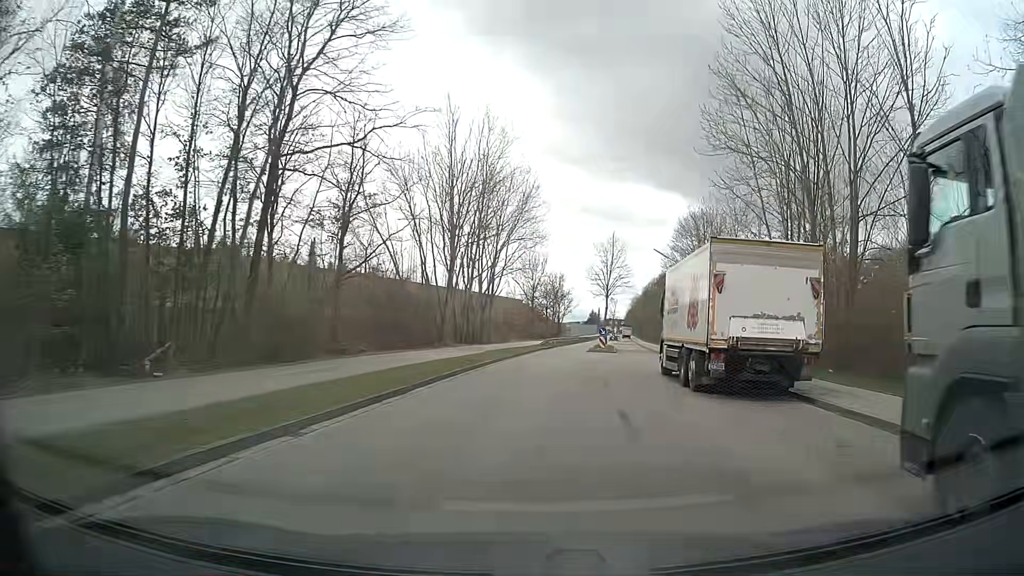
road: tertiary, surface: asphalt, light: Day
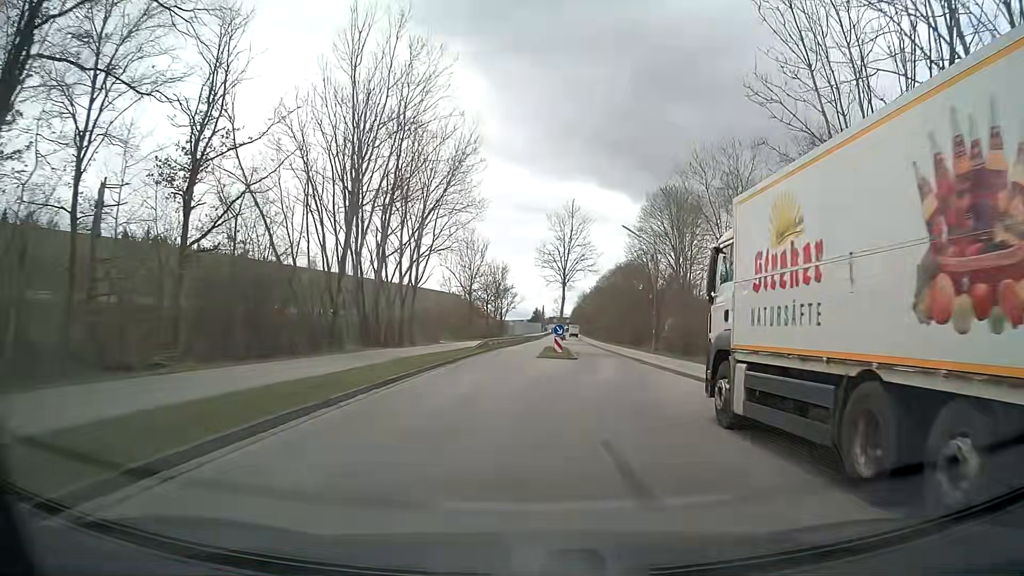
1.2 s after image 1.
(+0.6, +12.3) m; +4°
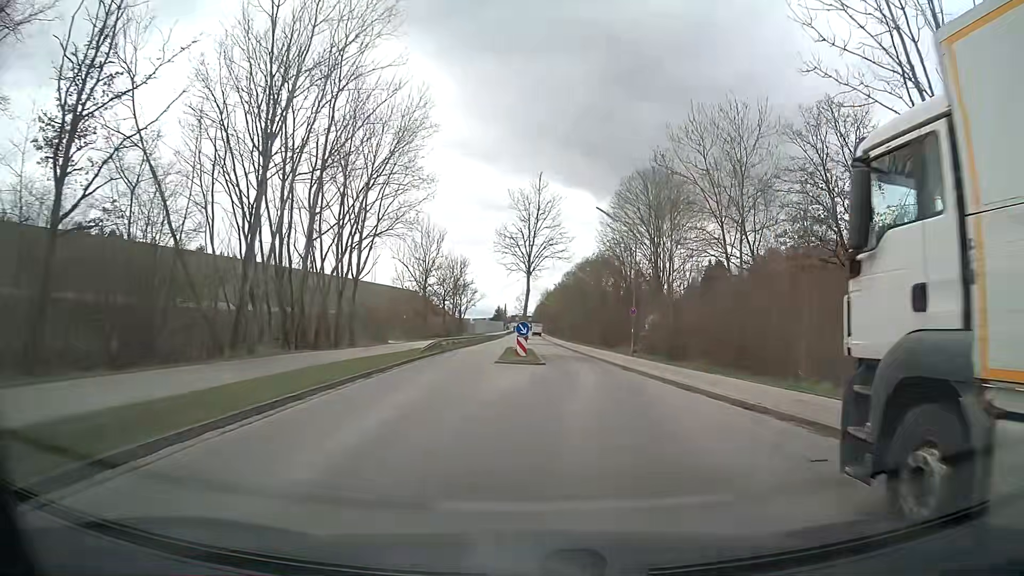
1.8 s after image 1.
(+0.2, +6.3) m; +3°
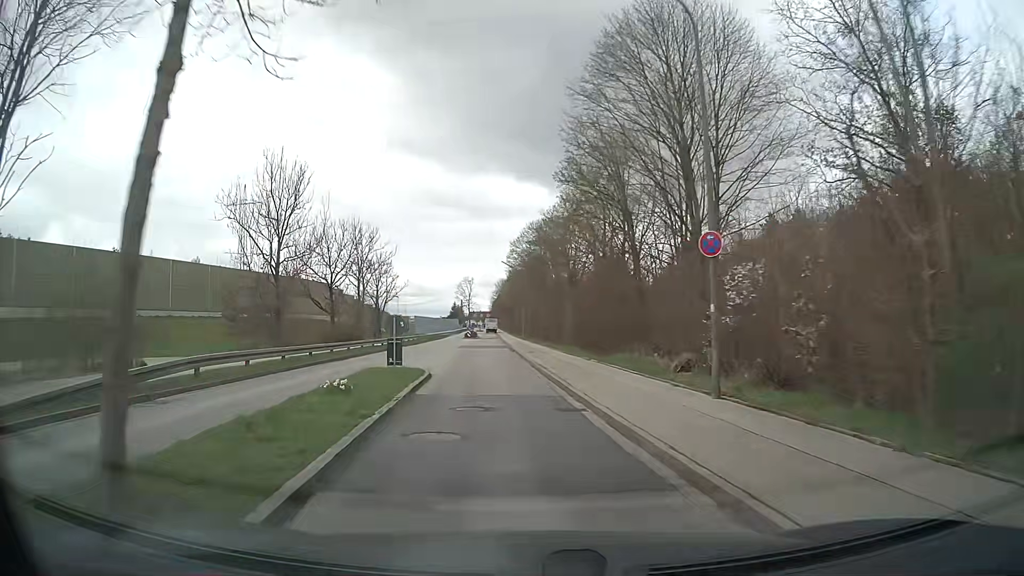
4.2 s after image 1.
(+2.4, +26.9) m; +4°
(0, +10) (-1, +20) (-2, +30) (-2, +40) (-3, +50) (-4, +60) (-4, +70) (-5, +80) (-6, +90) (-6, +100) m
